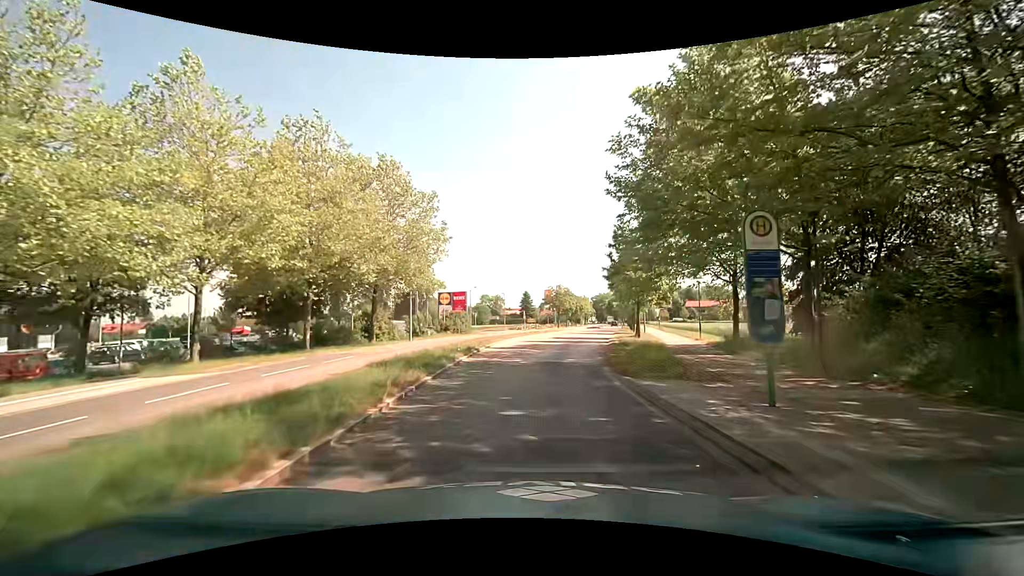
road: tertiary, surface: asphalt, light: Day
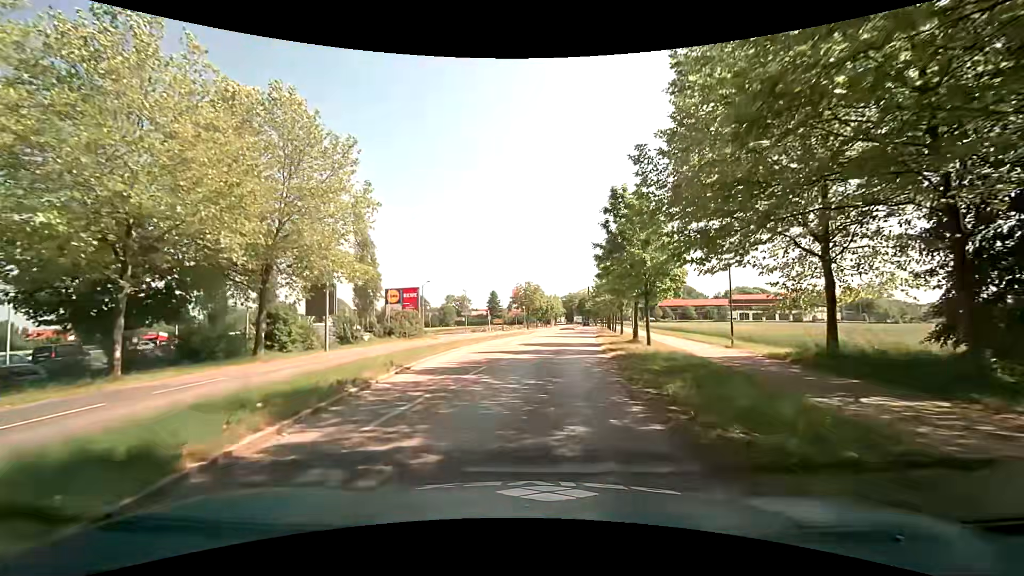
(+0.3, +11.6) m; +3°
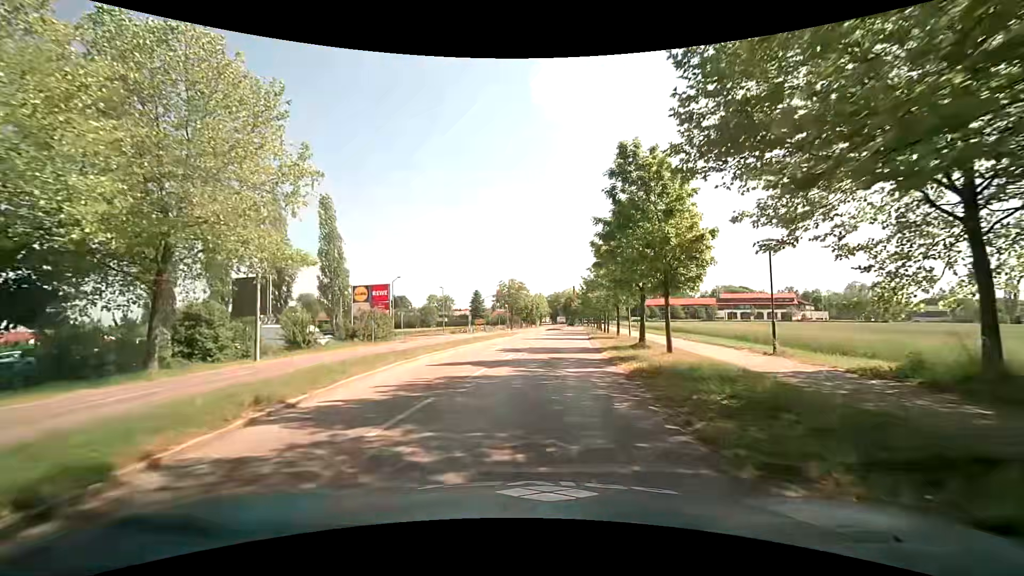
(+0.1, +6.2) m; +2°
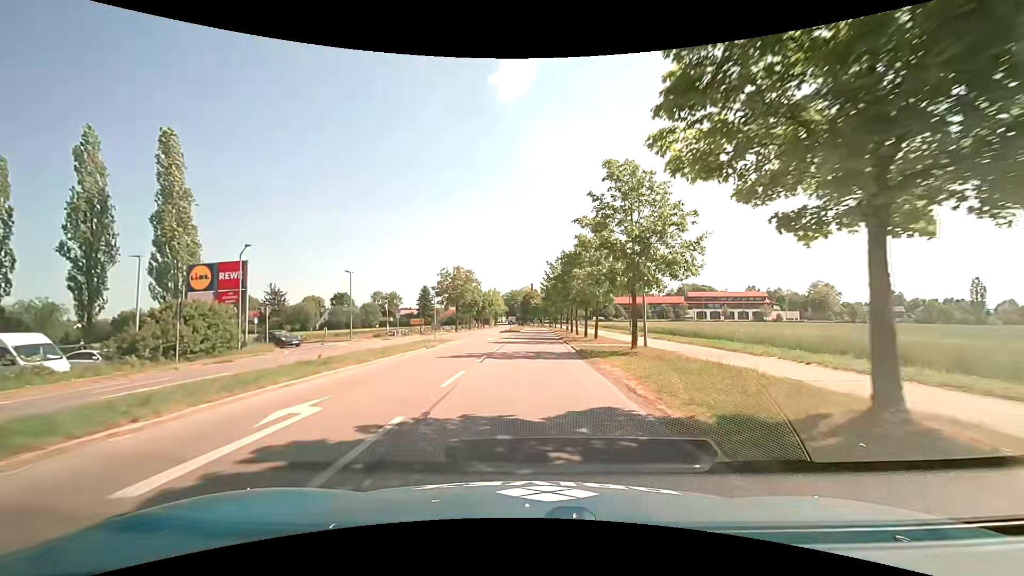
(+0.9, +20.1) m; +5°
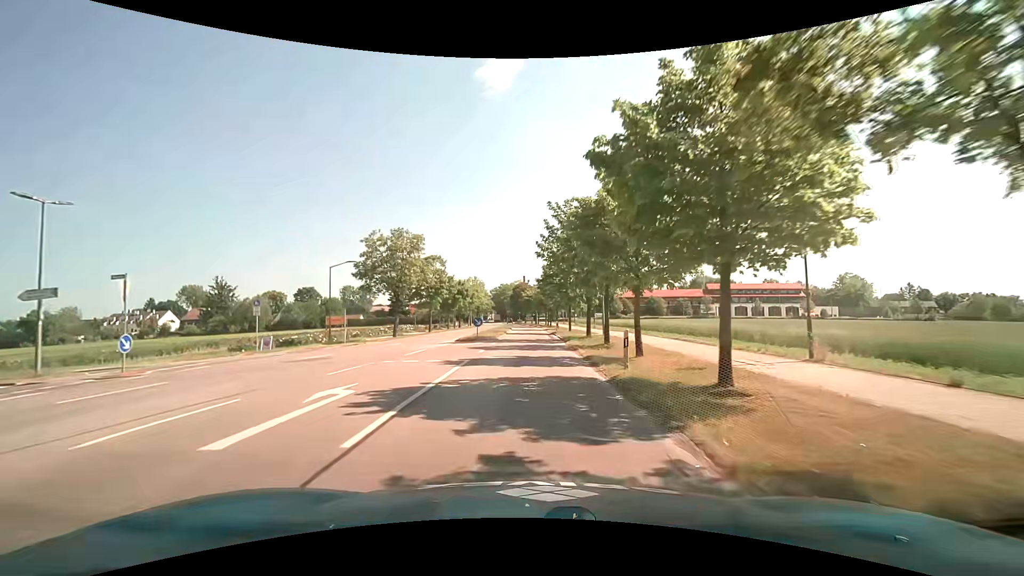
(+0.2, +28.9) m; 0°
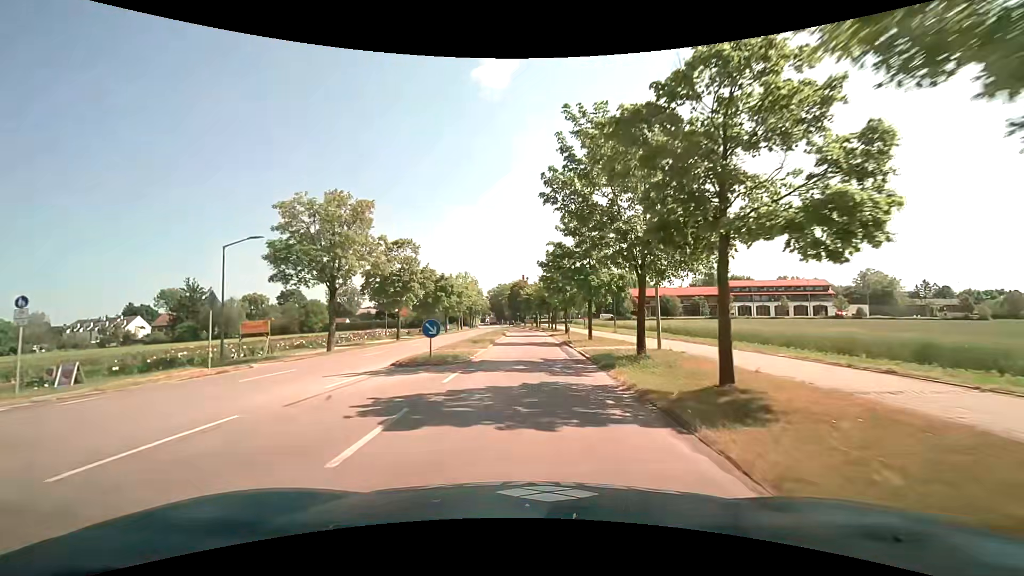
(0.0, +14.1) m; 0°
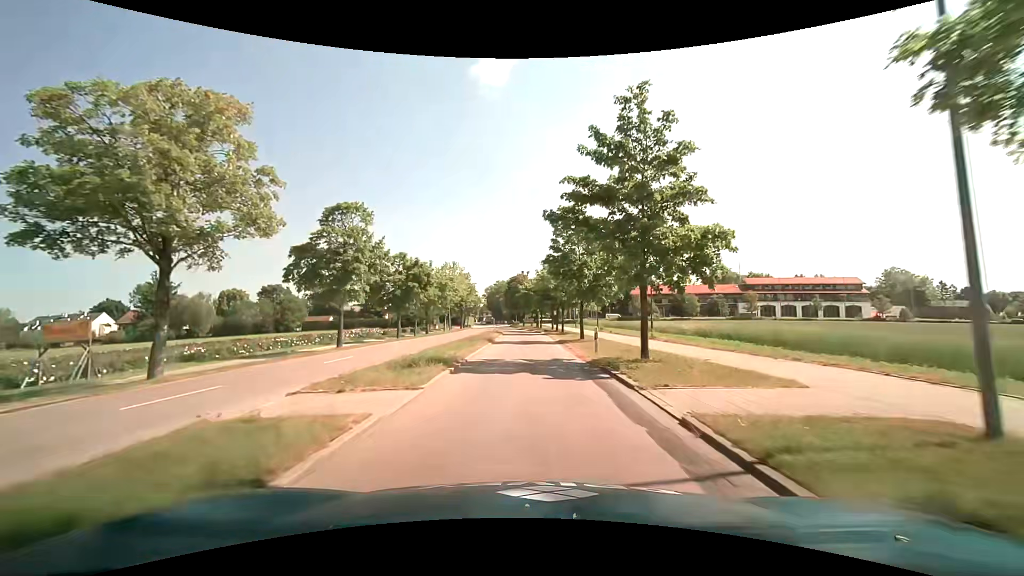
(0.0, +13.6) m; 0°
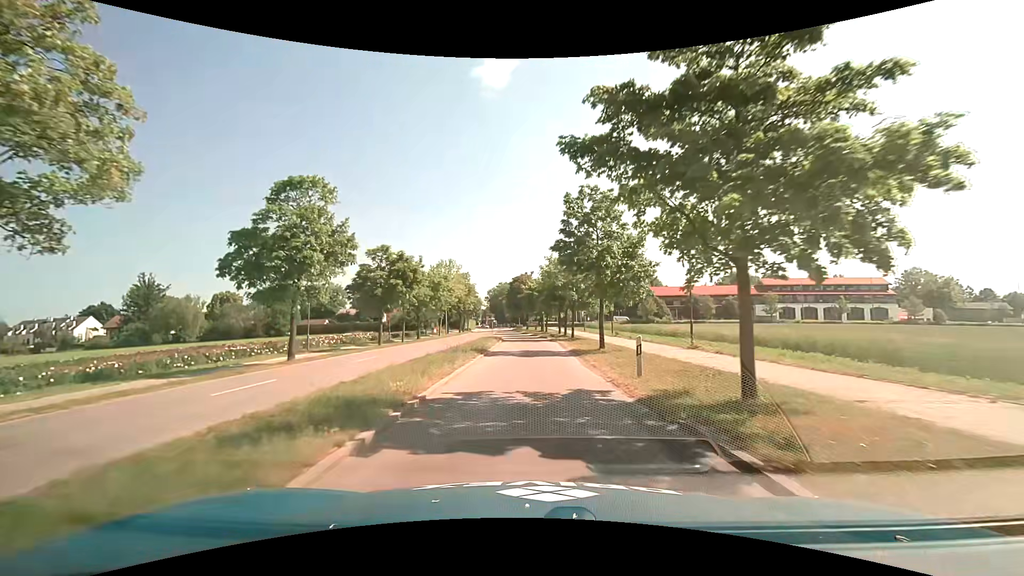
(0.0, +6.8) m; -1°
